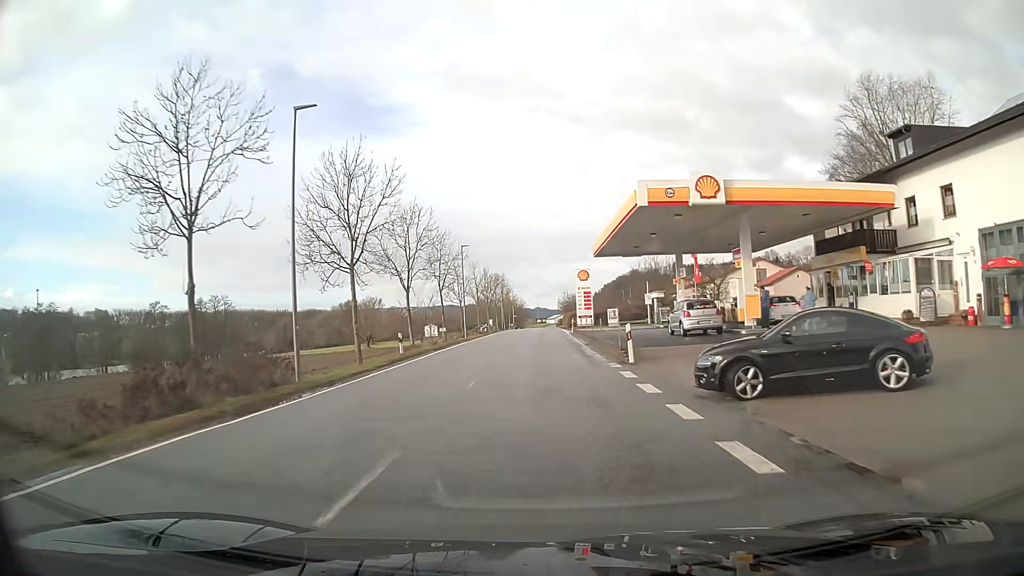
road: secondary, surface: asphalt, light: Day
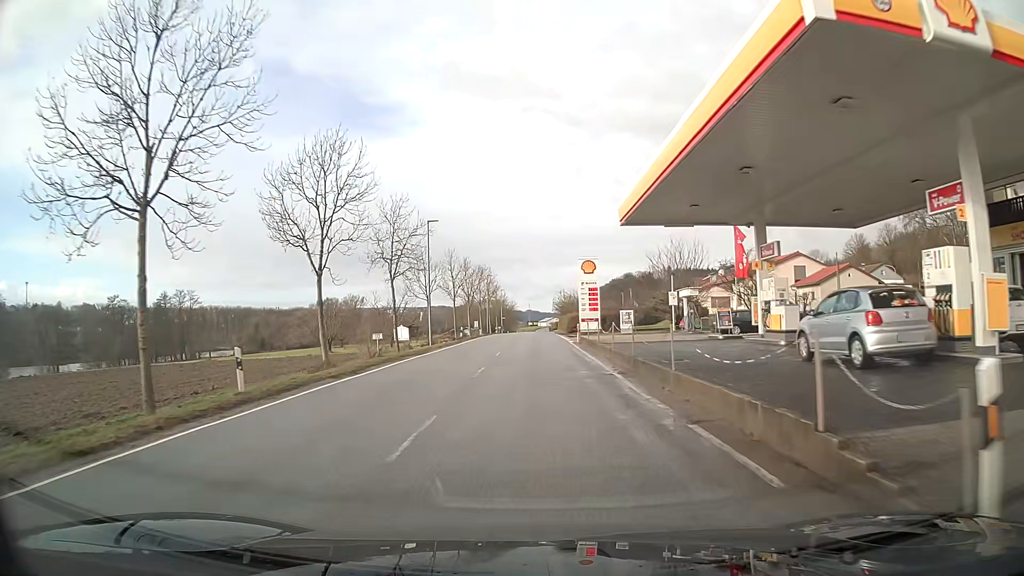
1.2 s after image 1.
(+0.1, +15.5) m; +1°
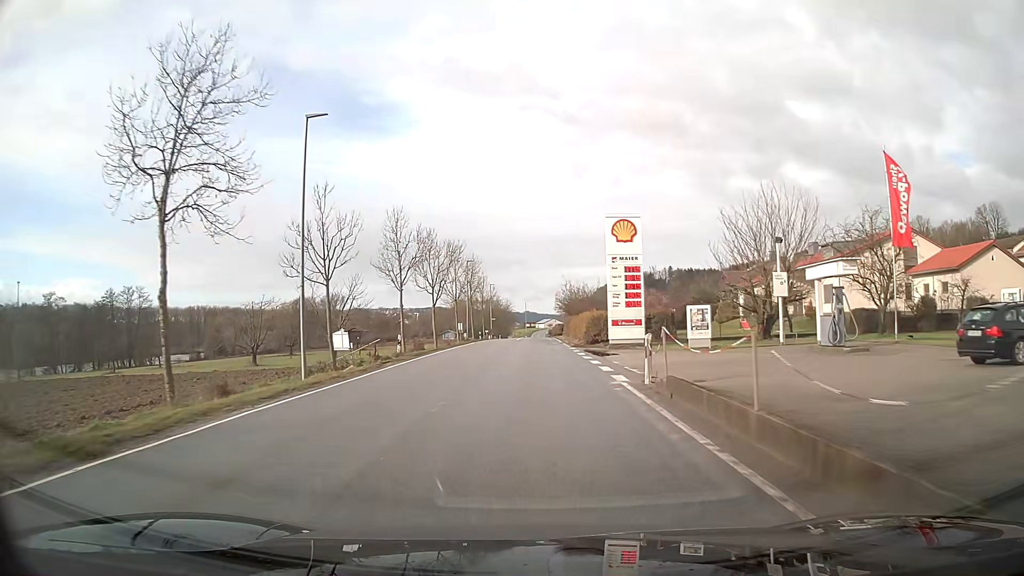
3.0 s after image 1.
(+0.1, +23.1) m; 0°
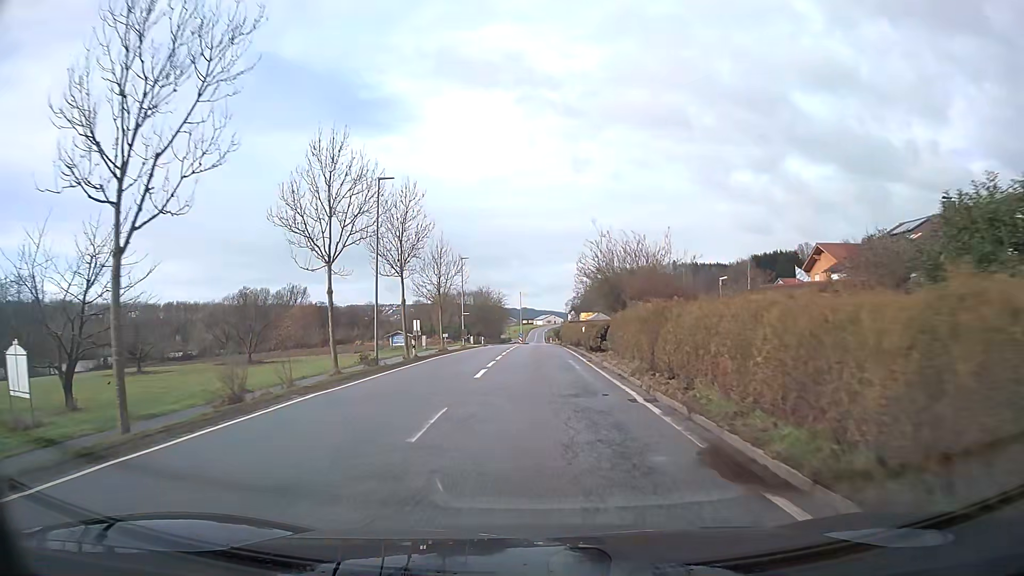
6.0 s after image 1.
(+0.1, +38.4) m; 0°
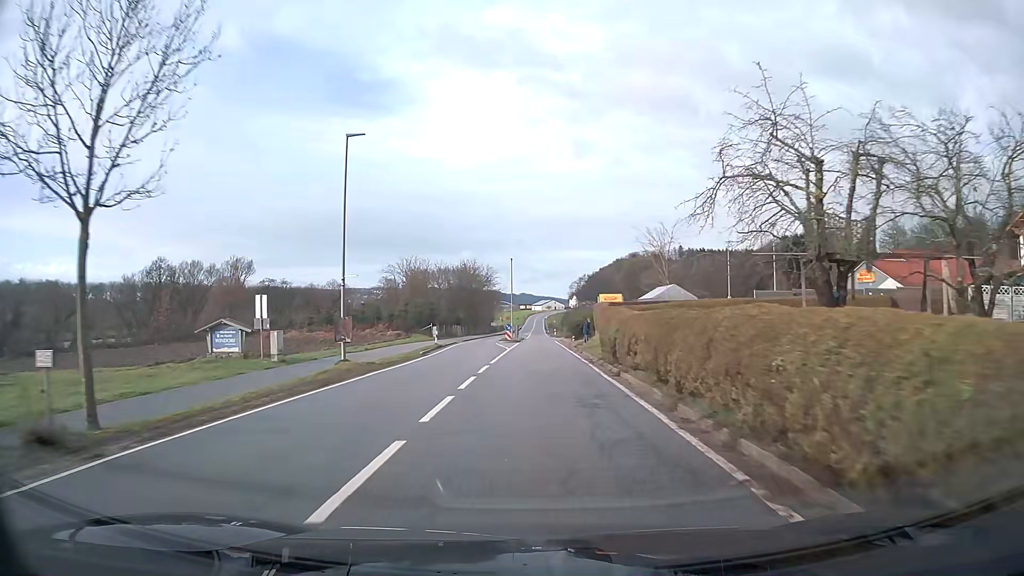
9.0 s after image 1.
(-0.1, +39.3) m; 0°
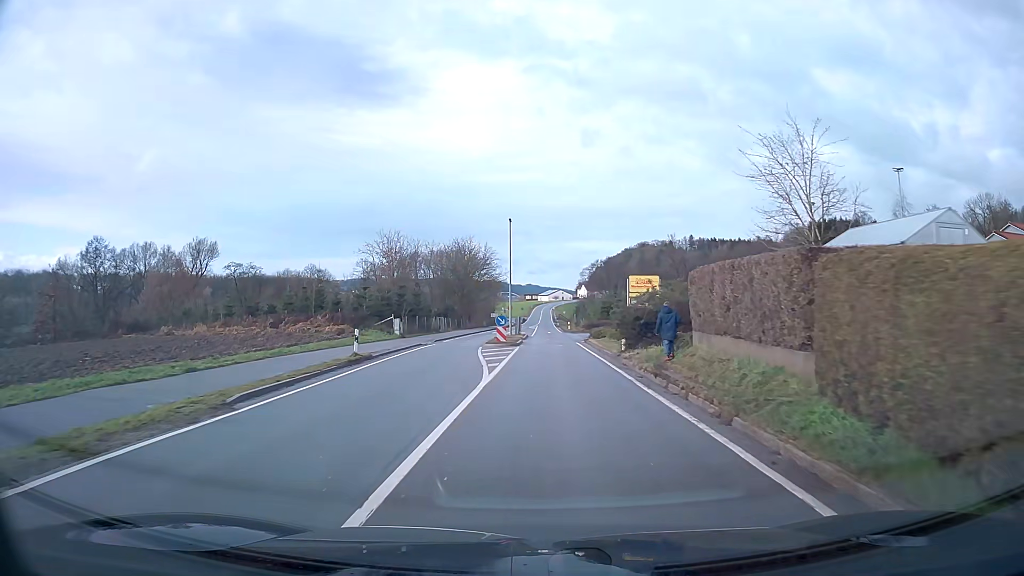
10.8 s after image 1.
(-0.1, +22.7) m; 0°
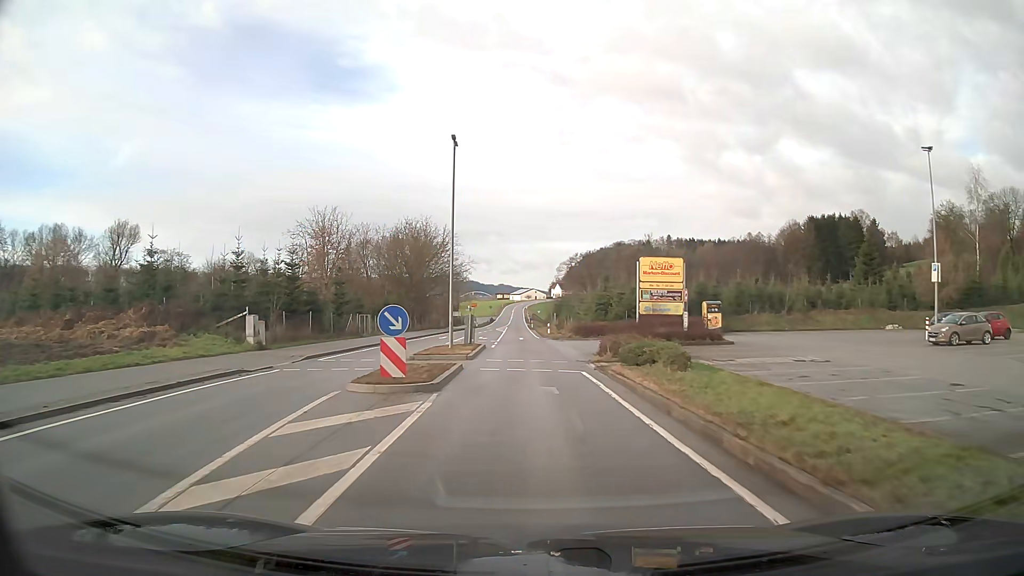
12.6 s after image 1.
(+0.5, +21.9) m; +2°
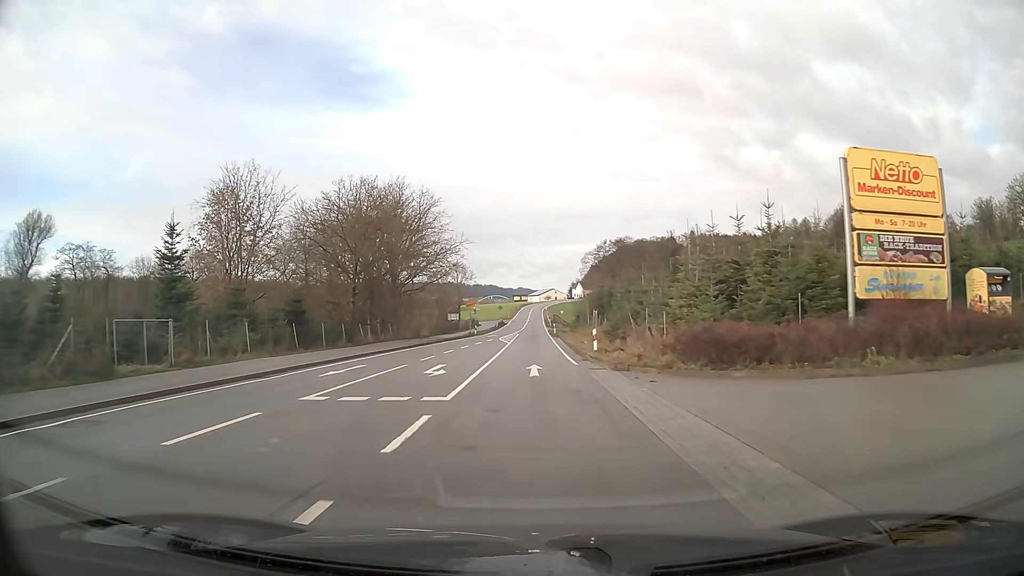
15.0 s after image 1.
(-0.4, +30.6) m; -2°
